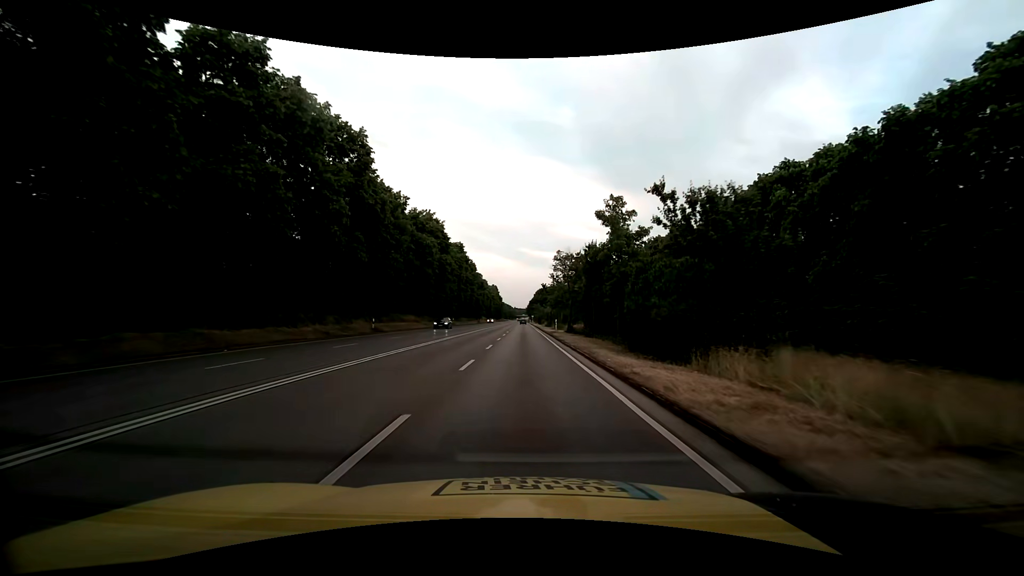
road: trunk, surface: asphalt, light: Day
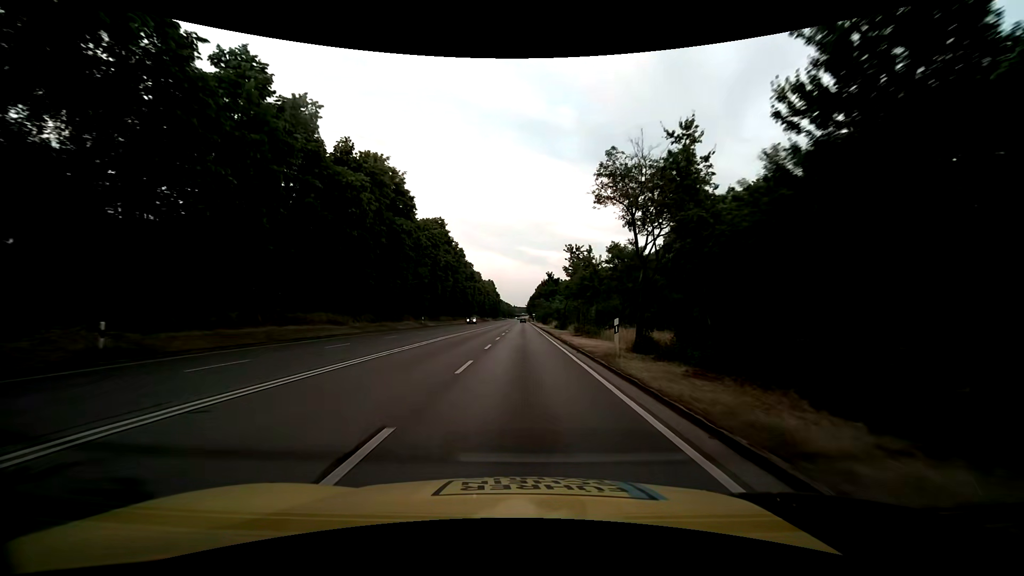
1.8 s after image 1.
(0.0, +28.4) m; 0°
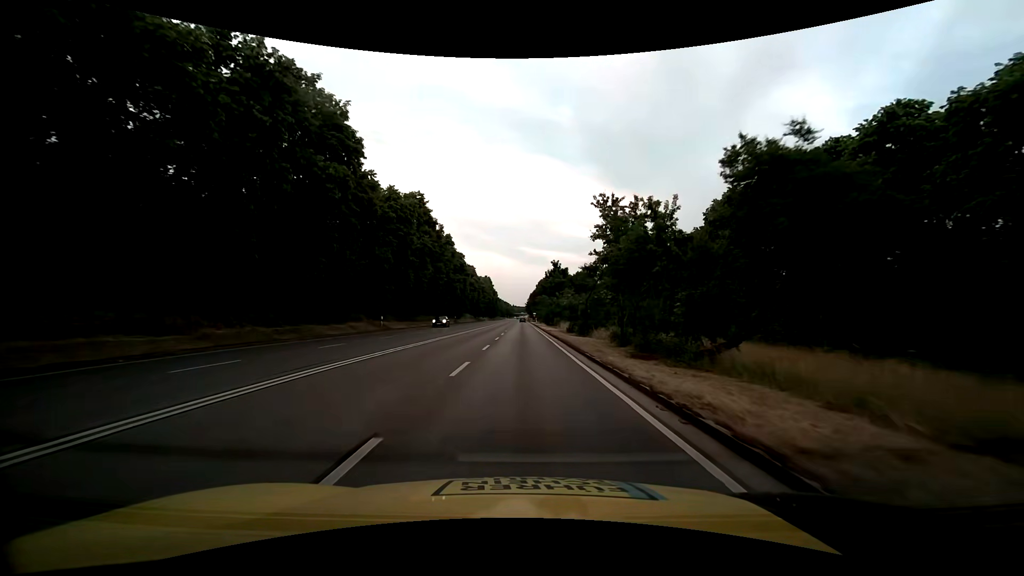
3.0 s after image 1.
(0.0, +18.9) m; 0°
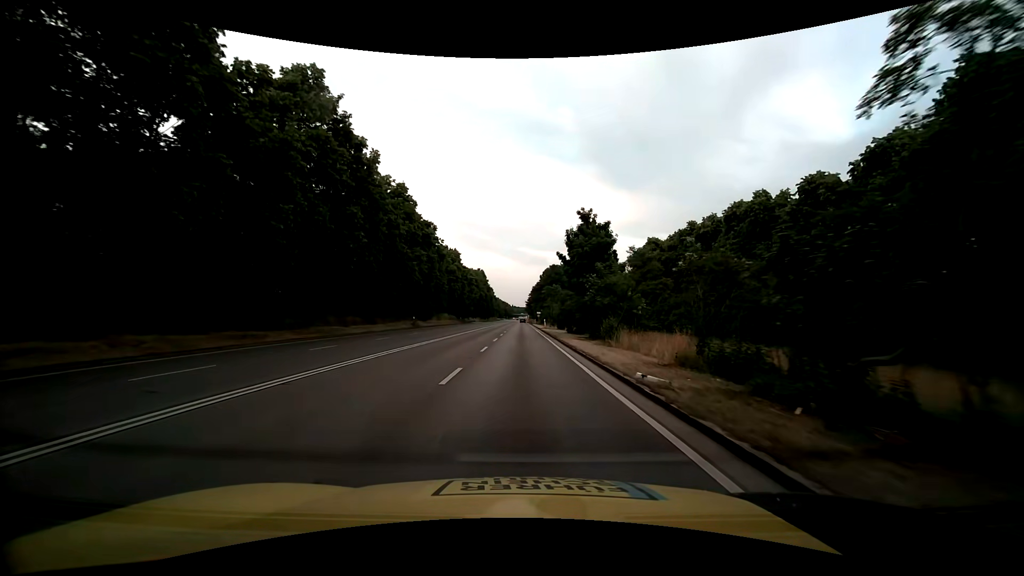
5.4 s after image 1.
(+0.1, +37.9) m; 0°
(0, +10) (0, +20) (0, +30) (0, +40) (0, +50) (0, +60) (0, +70) (0, +80) (0, +90) (+1, +100) m
